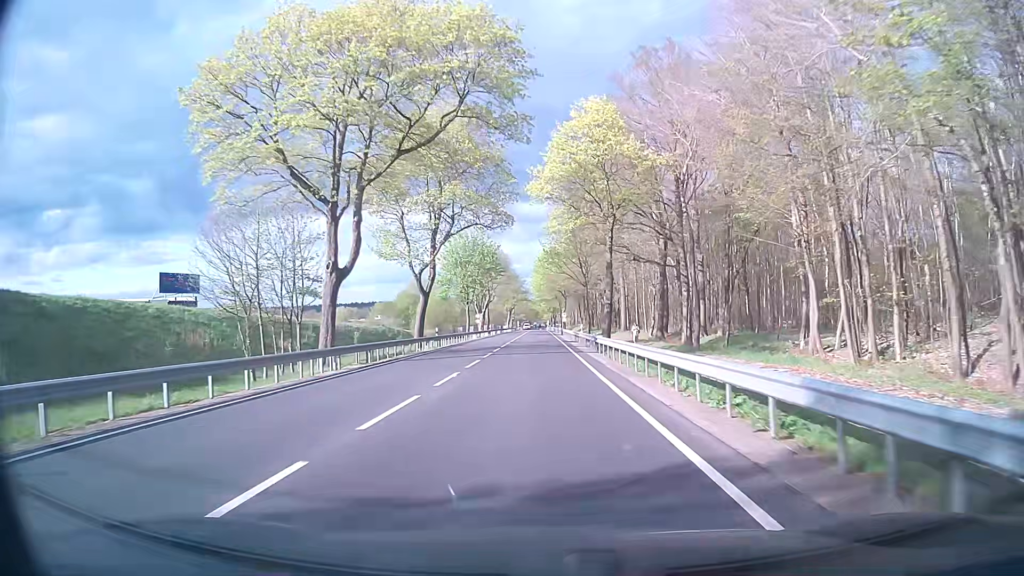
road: primary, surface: asphalt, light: Day
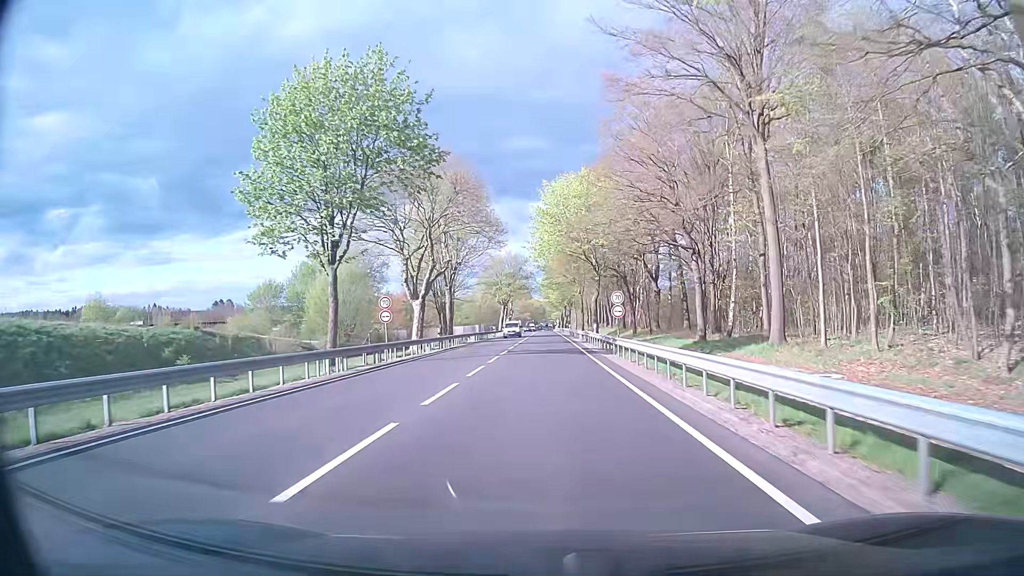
(-0.1, +53.9) m; 0°
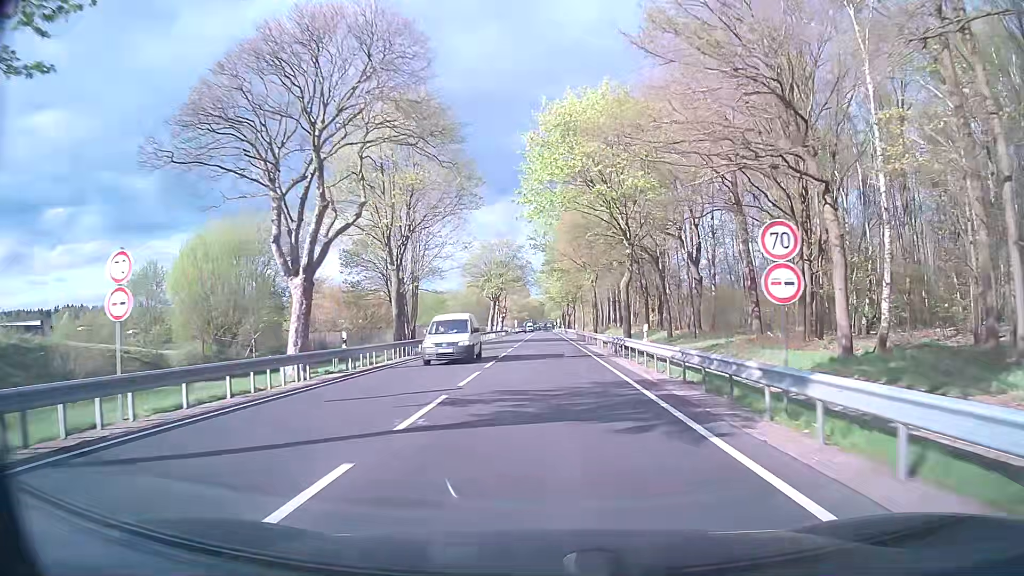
(0.0, +21.5) m; 0°
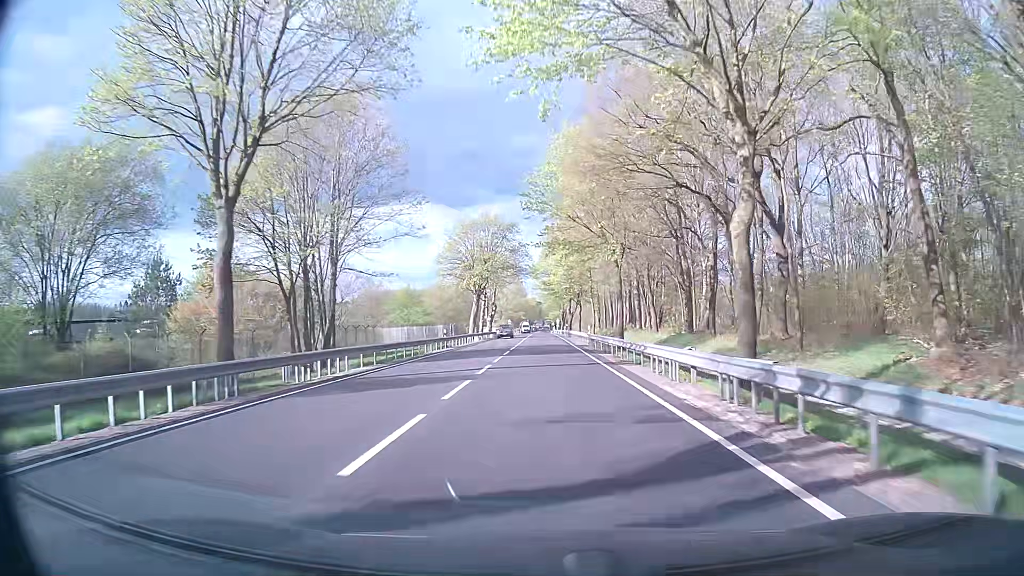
(0.0, +21.4) m; 0°
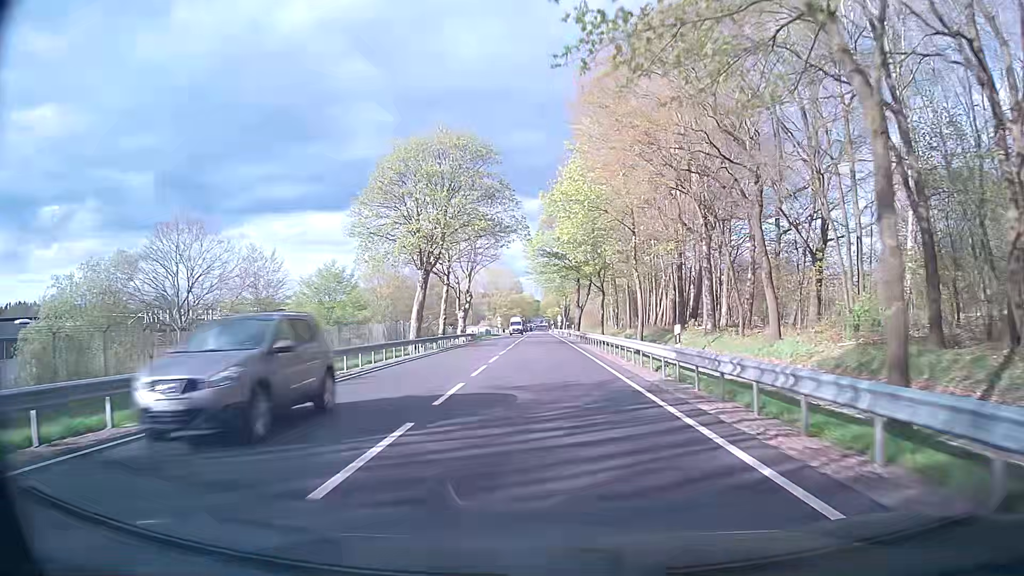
(+0.3, +32.2) m; +1°
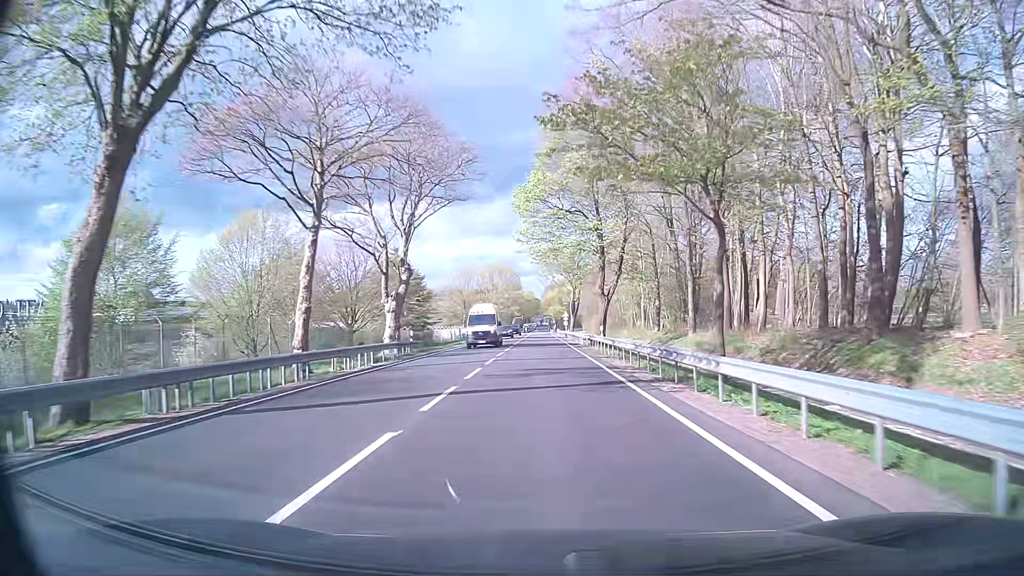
(-0.1, +32.2) m; 0°
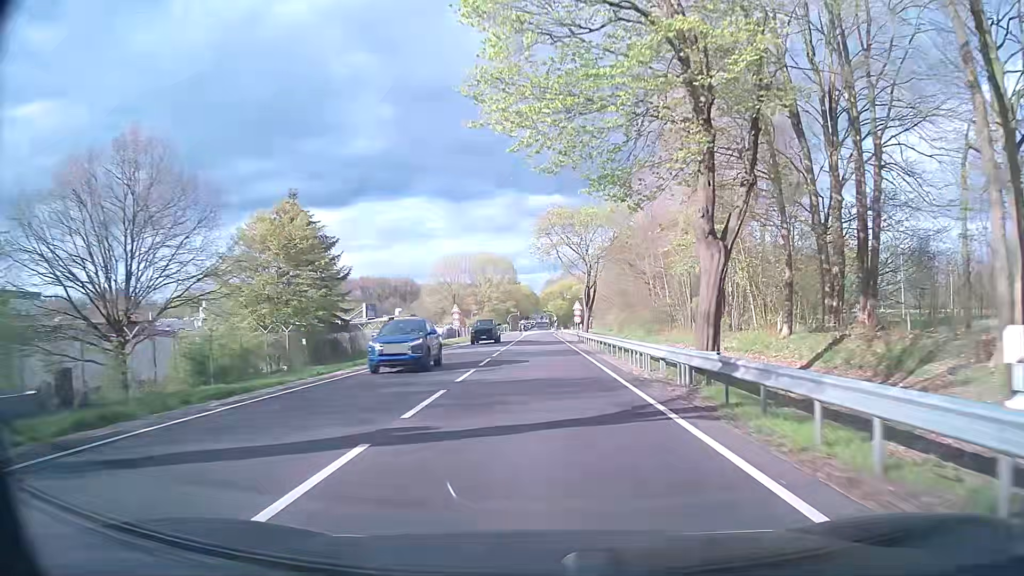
(0.0, +32.3) m; 0°
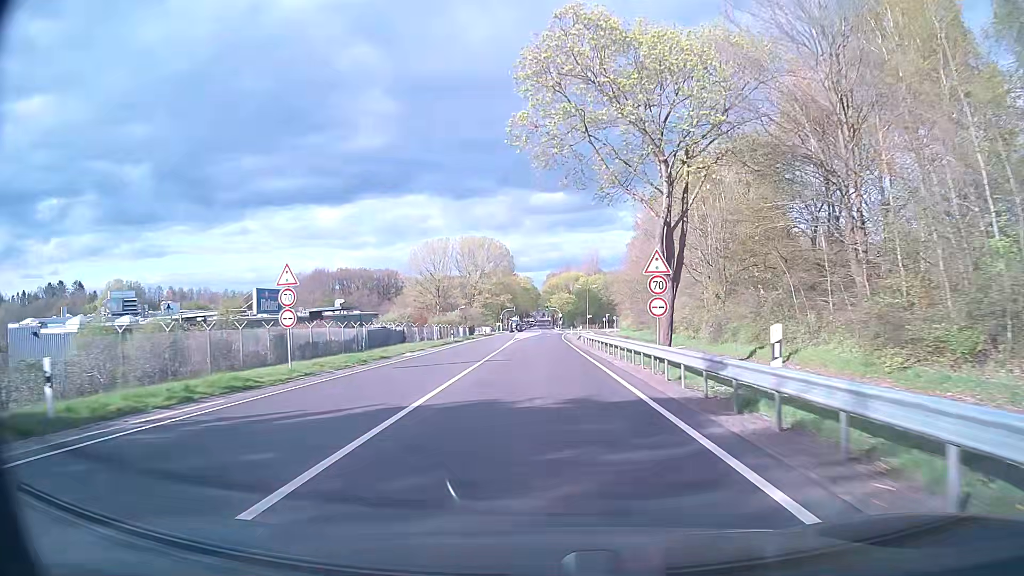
(-0.2, +43.2) m; 0°
(0, +10) (0, +20) (0, +30) (0, +40) (0, +50) (0, +60) (+1, +70) (+1, +80) (+1, +90) (+1, +100) m
